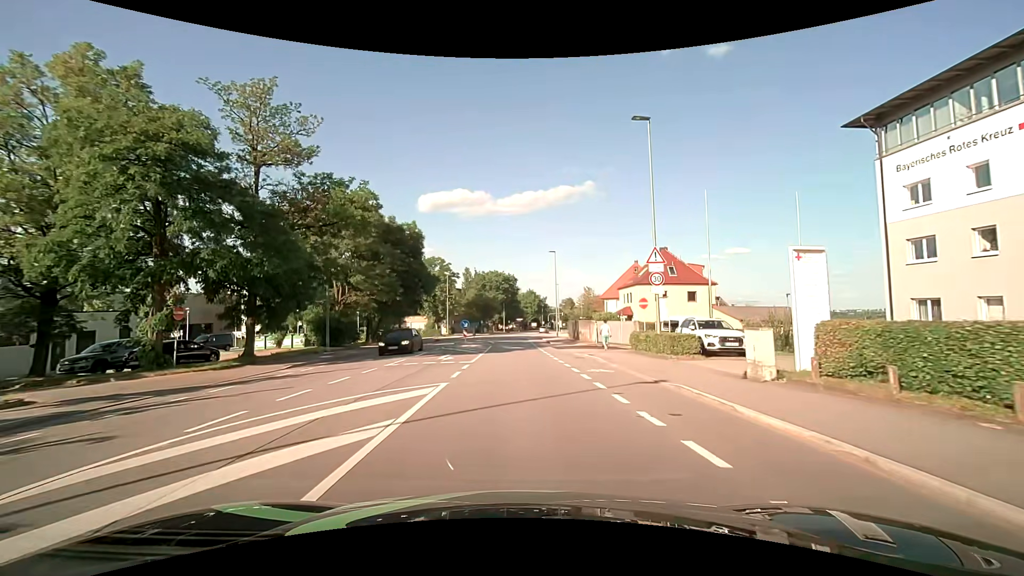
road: tertiary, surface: asphalt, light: Day
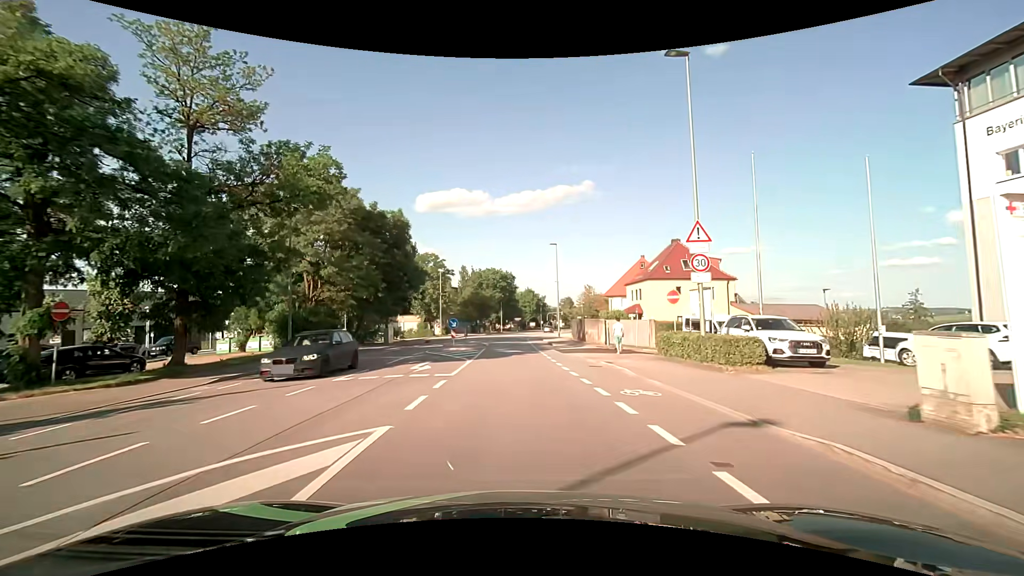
(0.0, +5.2) m; 0°
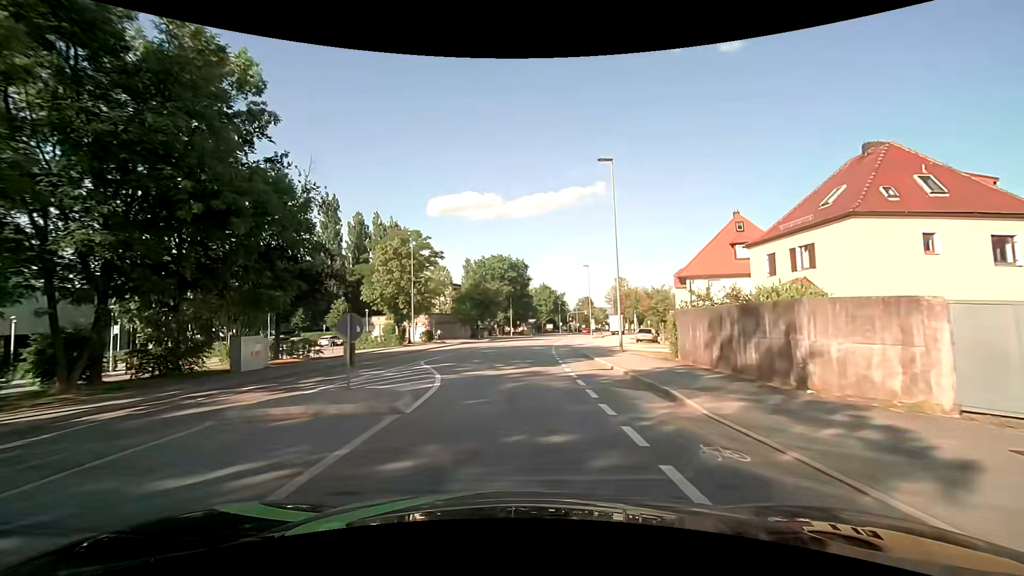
(0.0, +28.1) m; -1°
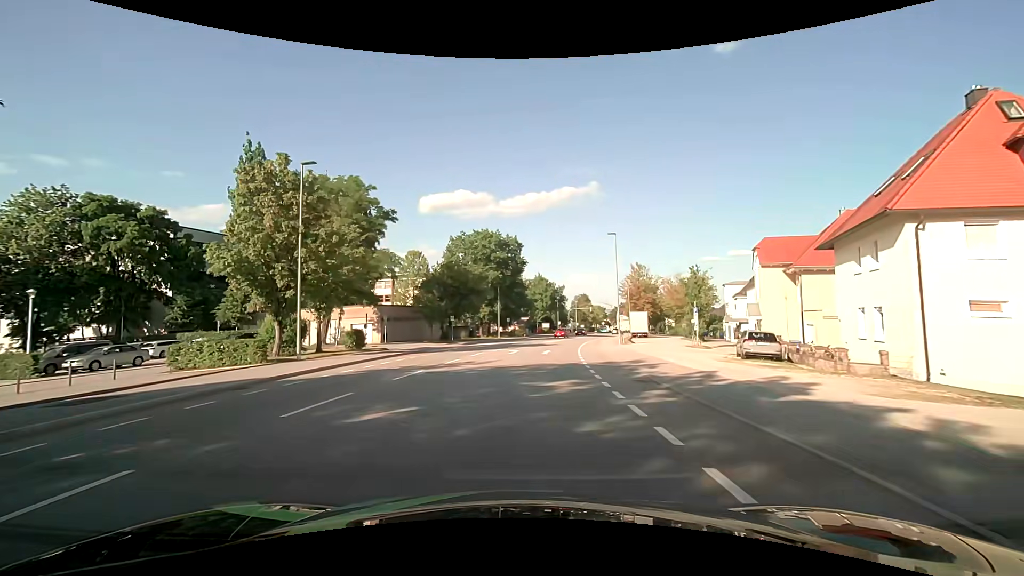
(0.0, +24.2) m; +1°
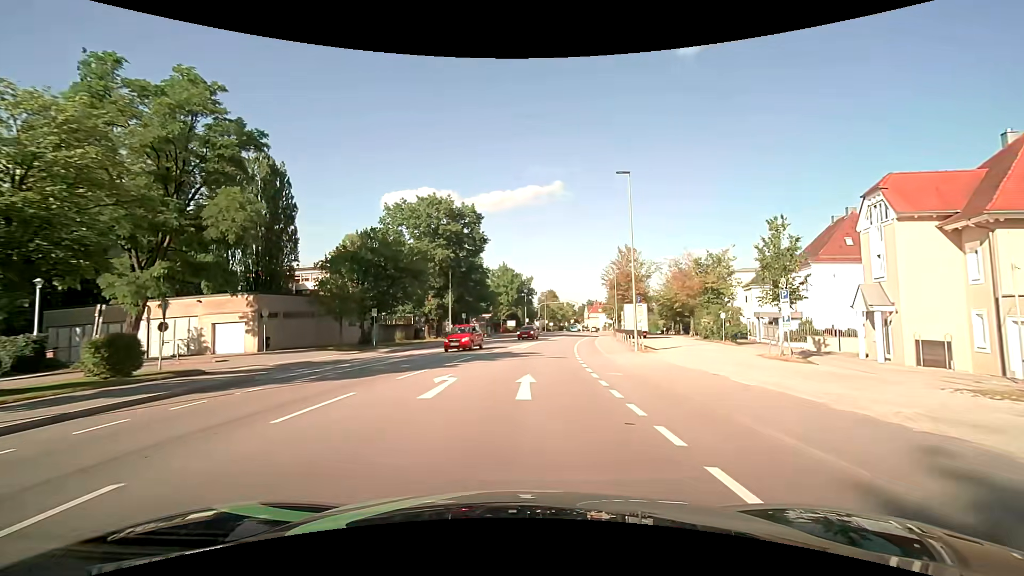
(+0.5, +18.3) m; +4°
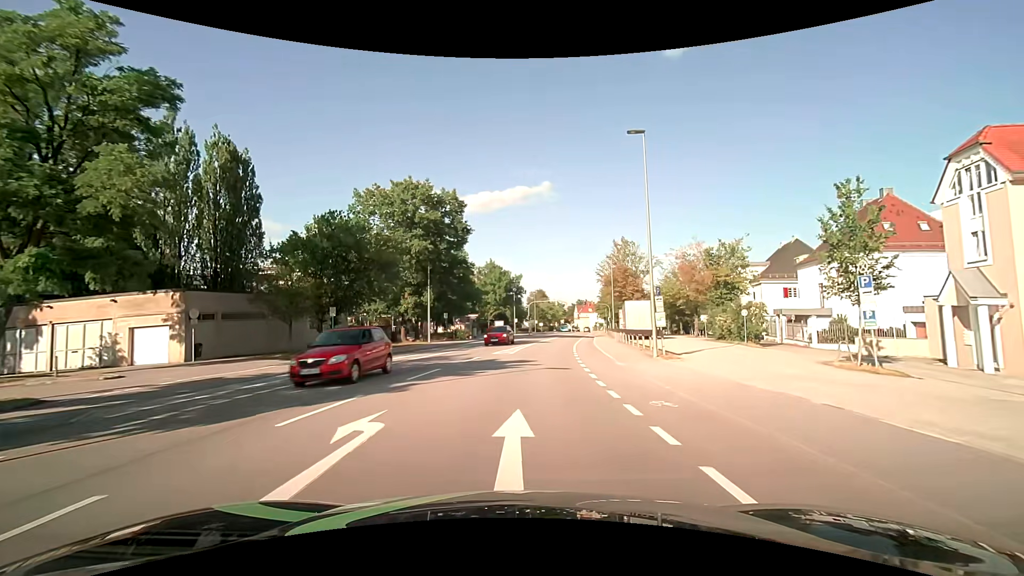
(+0.1, +6.1) m; +1°
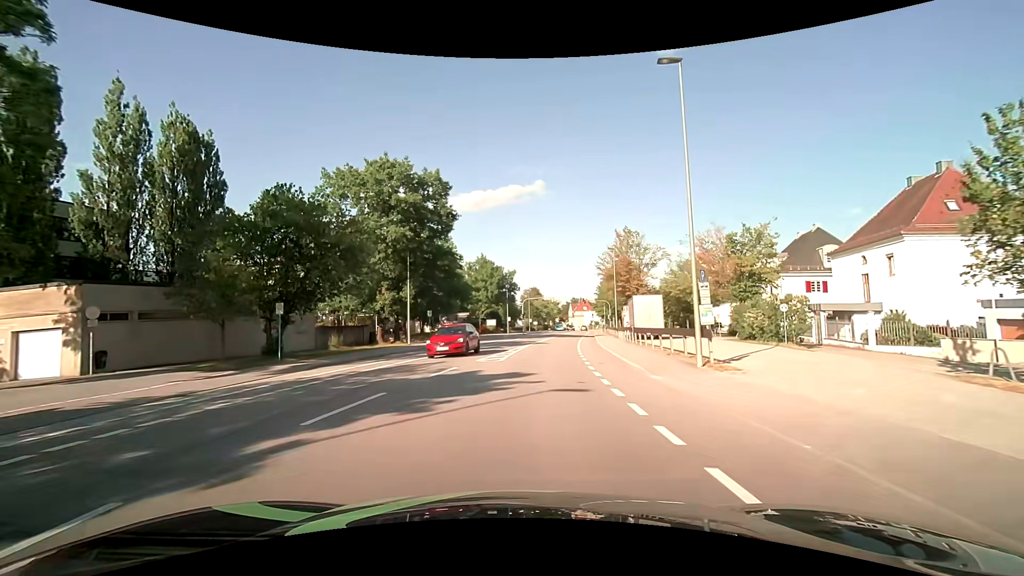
(0.0, +6.1) m; +1°
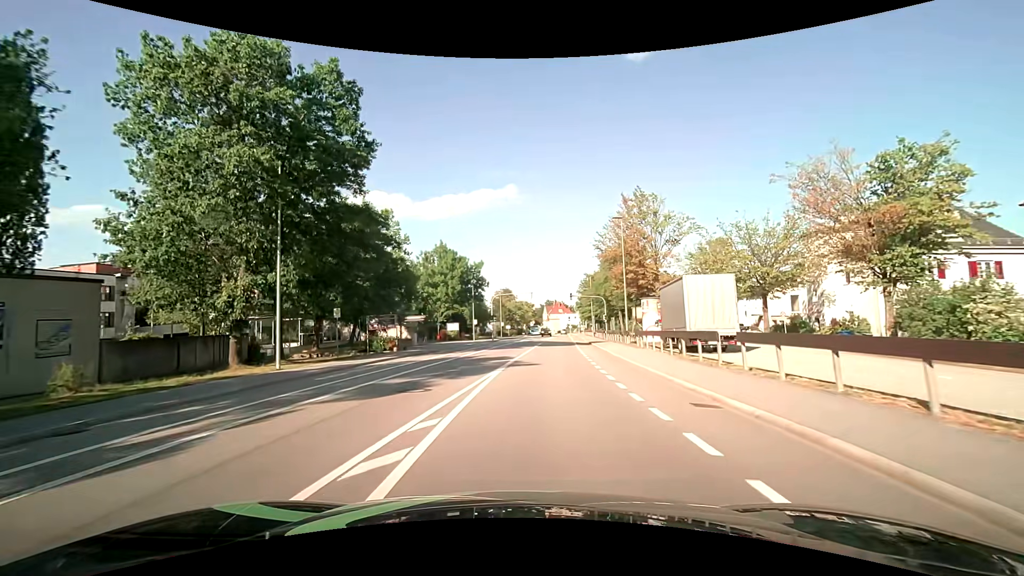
(+0.4, +18.7) m; +3°
(0, +10) (+1, +20) (+1, +30) (+3, +40) (+4, +50) (+5, +60) (+6, +70) (+6, +80) (+7, +90) (+8, +100) m
